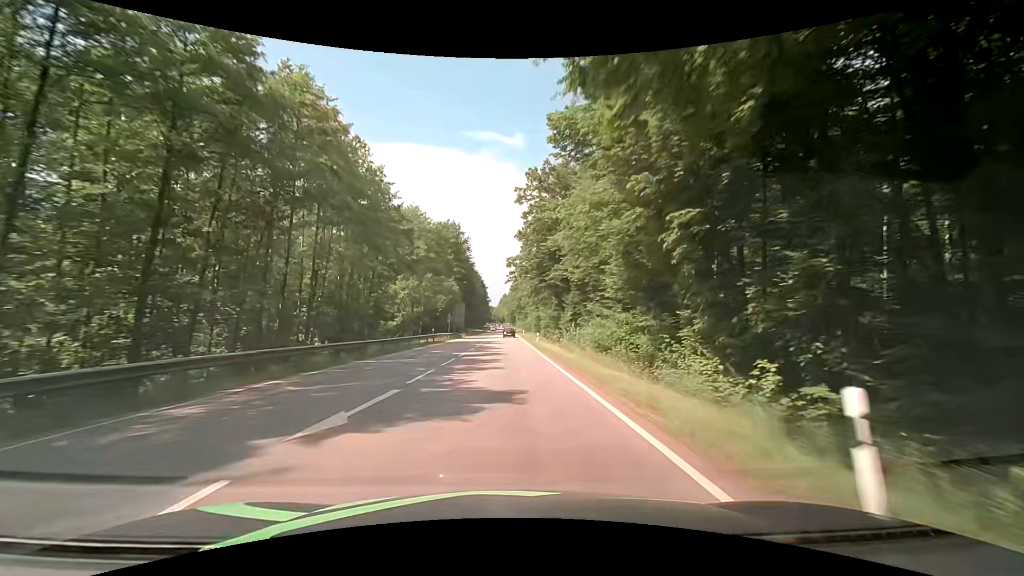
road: secondary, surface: asphalt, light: Day
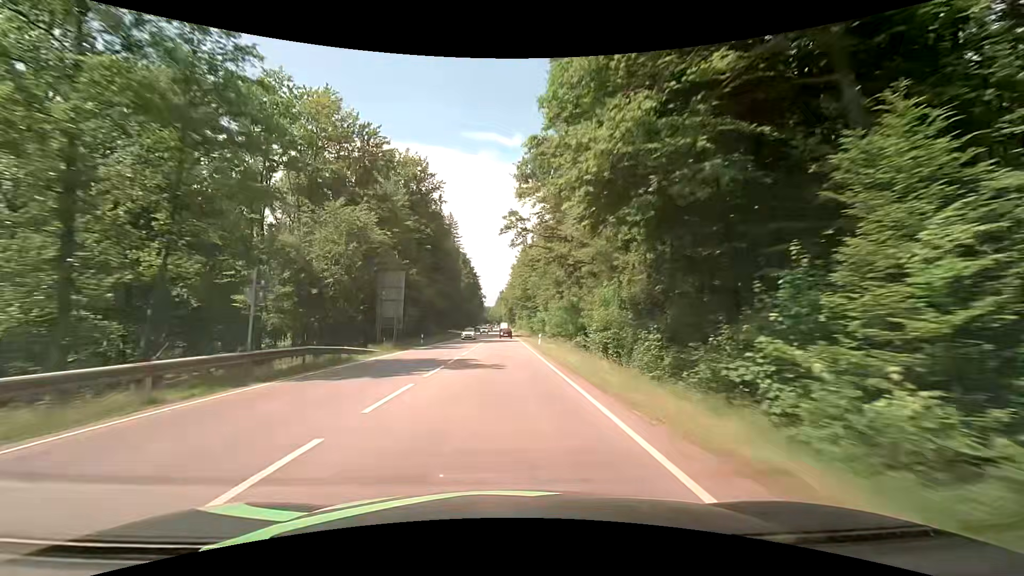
(+0.4, +52.6) m; 0°
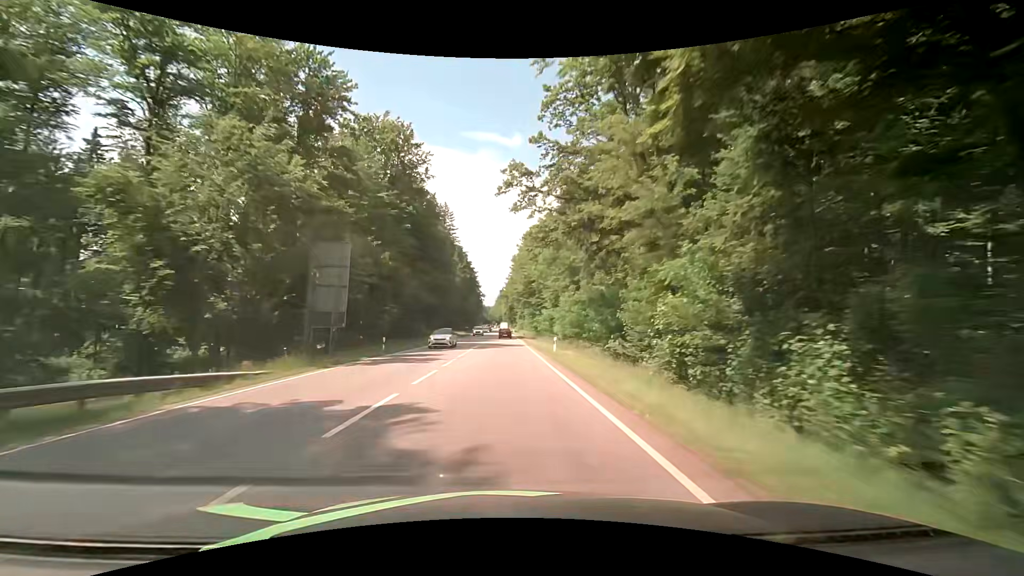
(0.0, +13.7) m; 0°
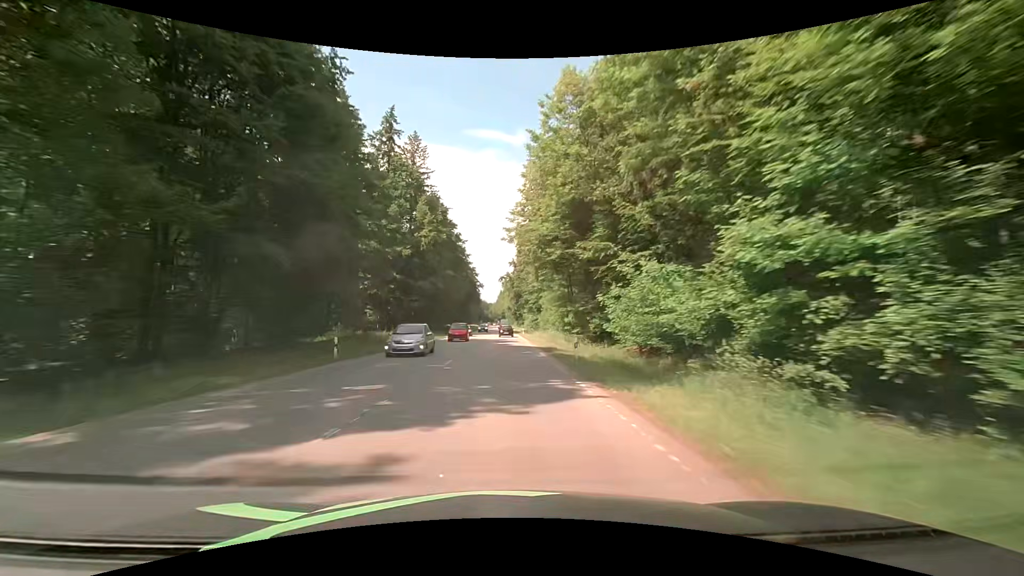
(+0.1, +55.1) m; -1°
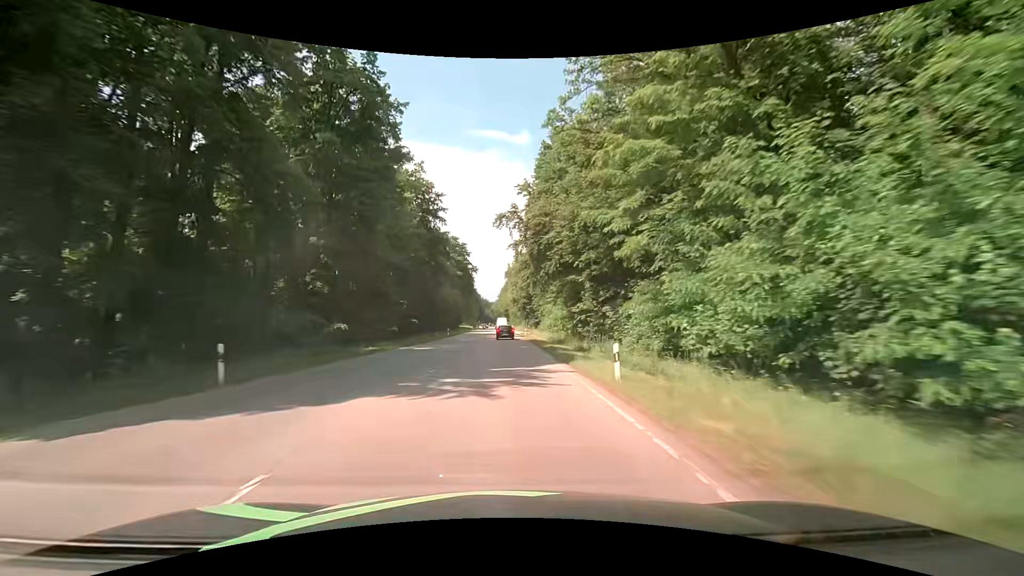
(+0.6, +65.0) m; 0°
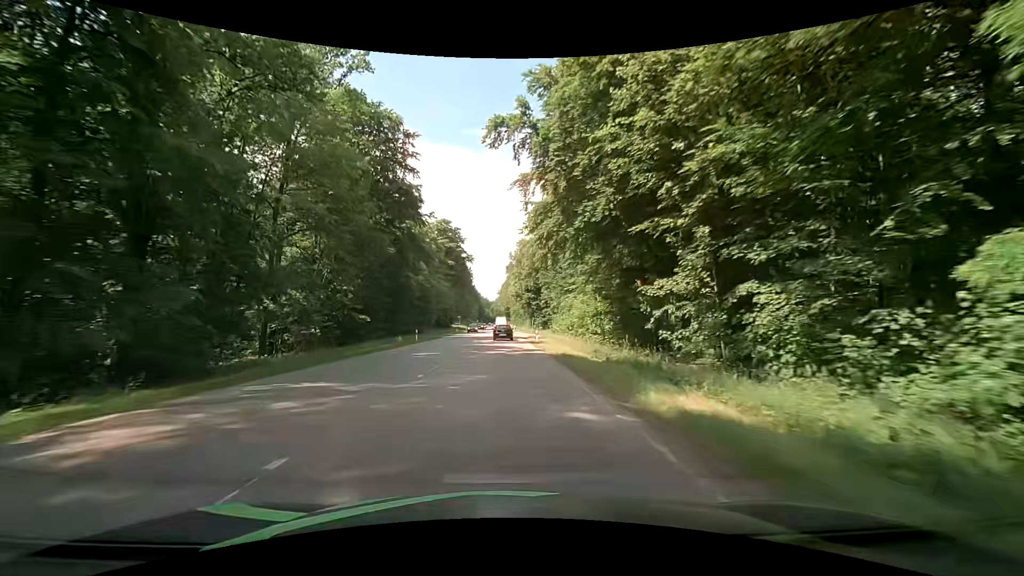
(0.0, +23.6) m; 0°
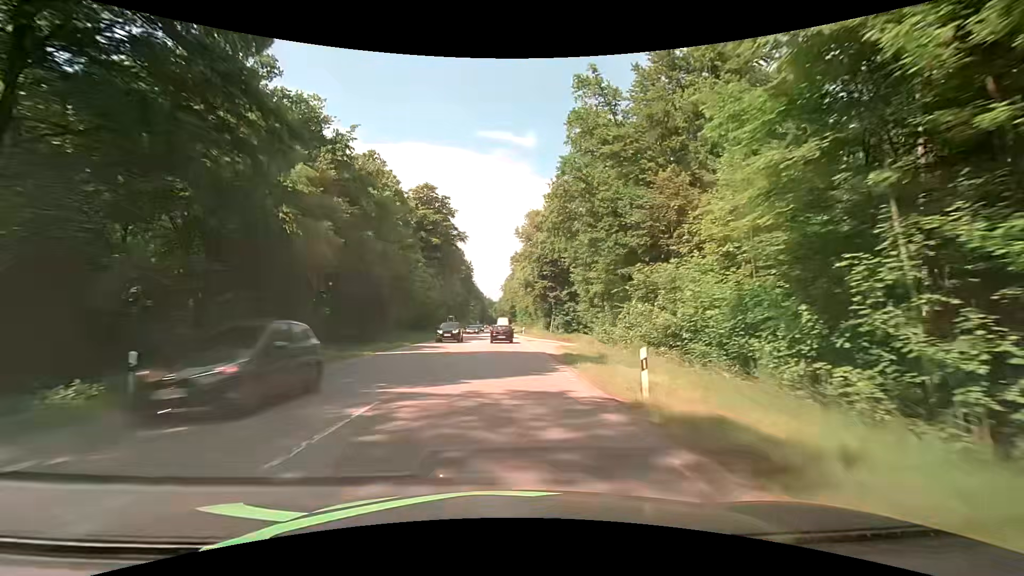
(-0.2, +32.4) m; -1°
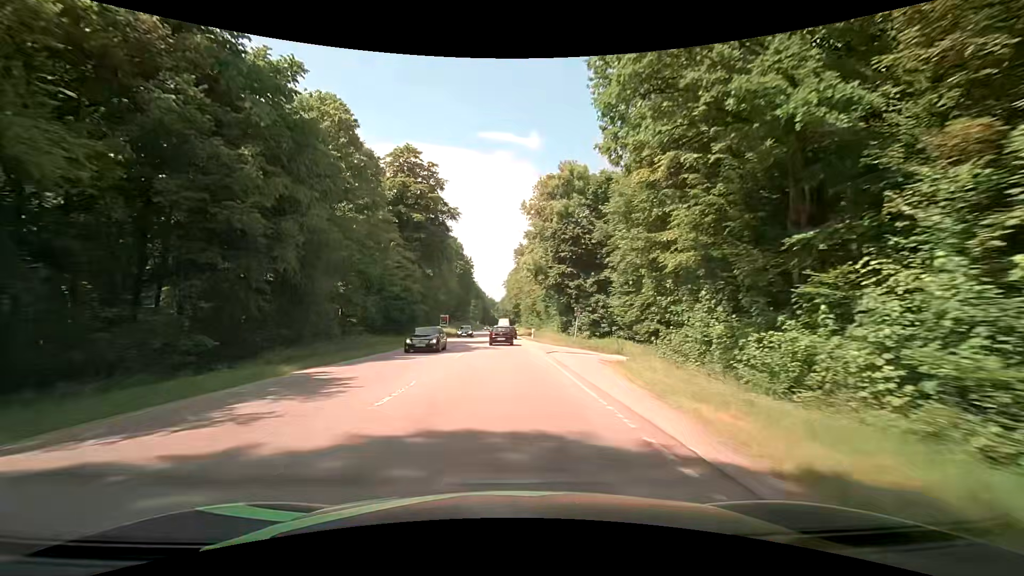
(+0.1, +20.0) m; 0°
